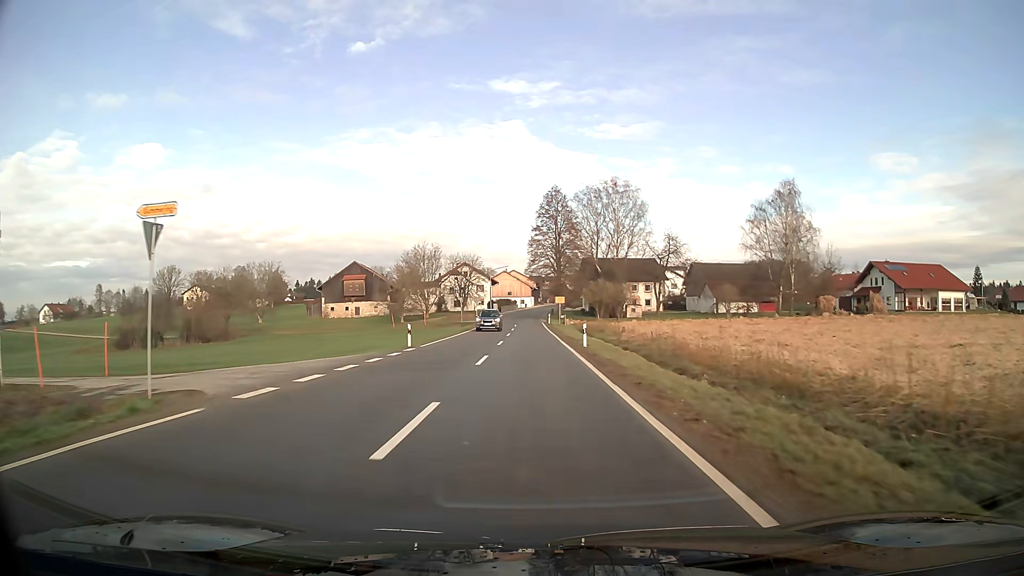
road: tertiary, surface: asphalt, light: Day
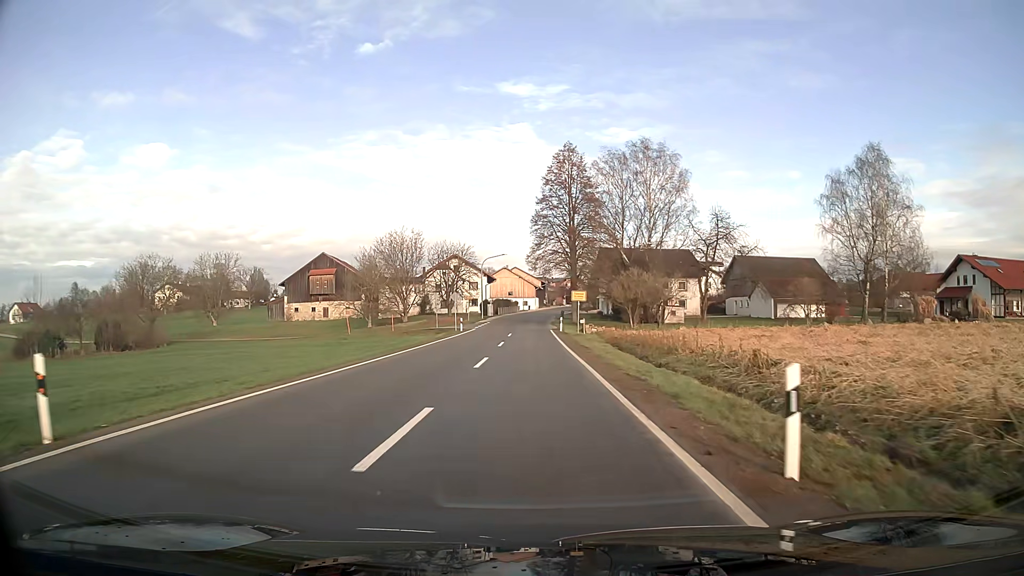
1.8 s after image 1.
(-0.1, +24.0) m; 0°
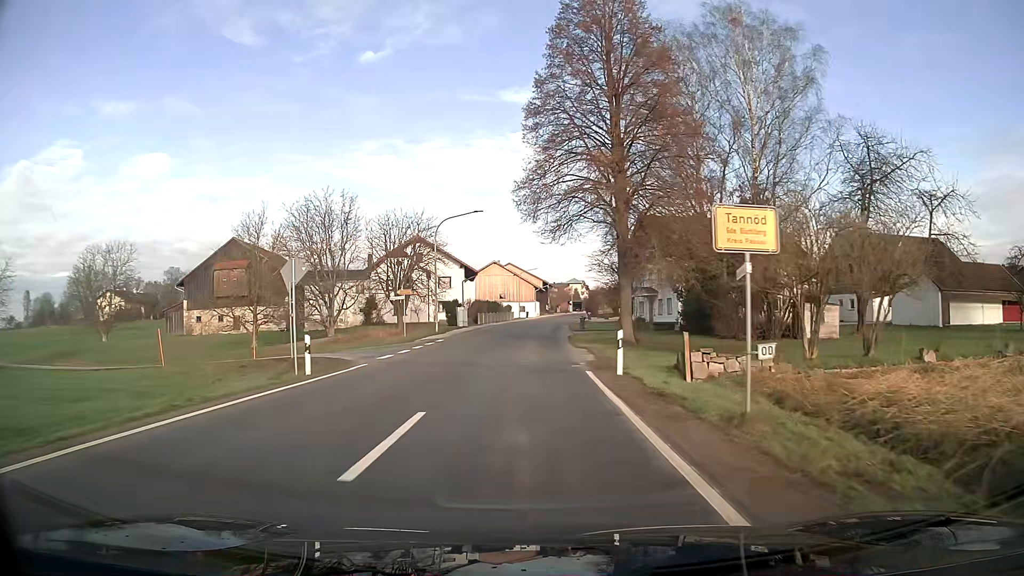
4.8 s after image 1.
(0.0, +36.3) m; 0°
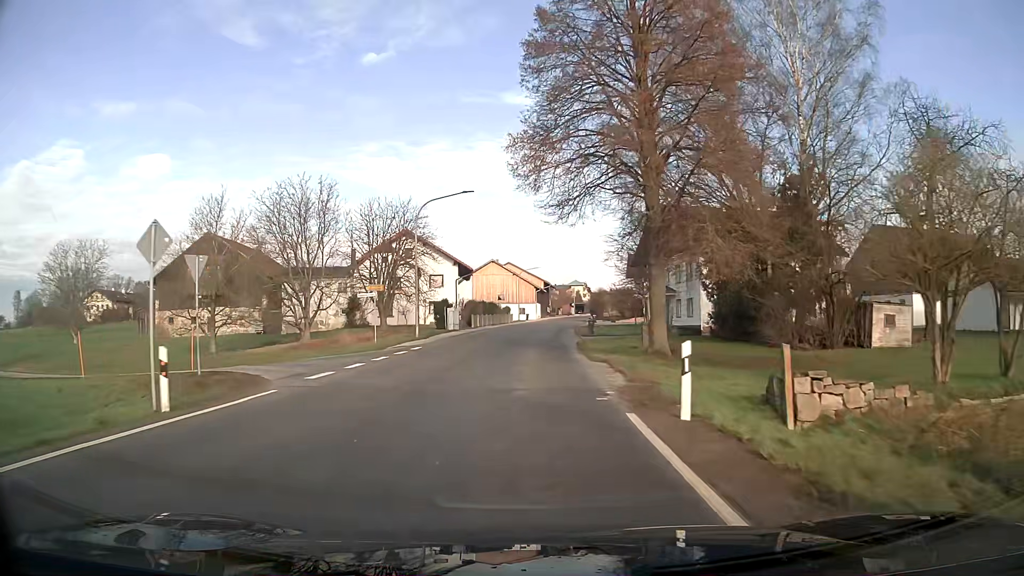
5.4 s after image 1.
(0.0, +7.2) m; 0°
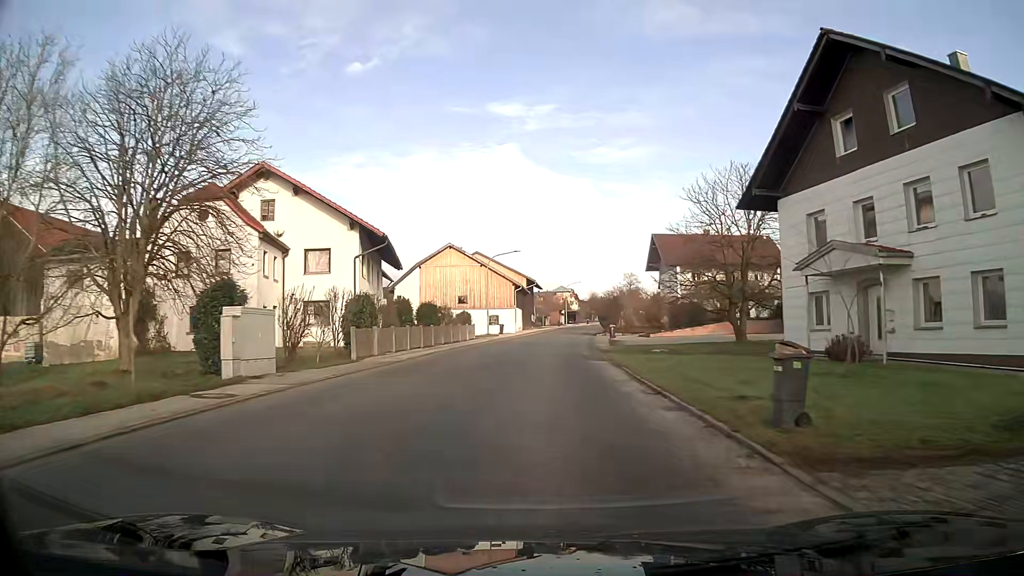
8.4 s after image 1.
(+0.3, +35.2) m; +2°
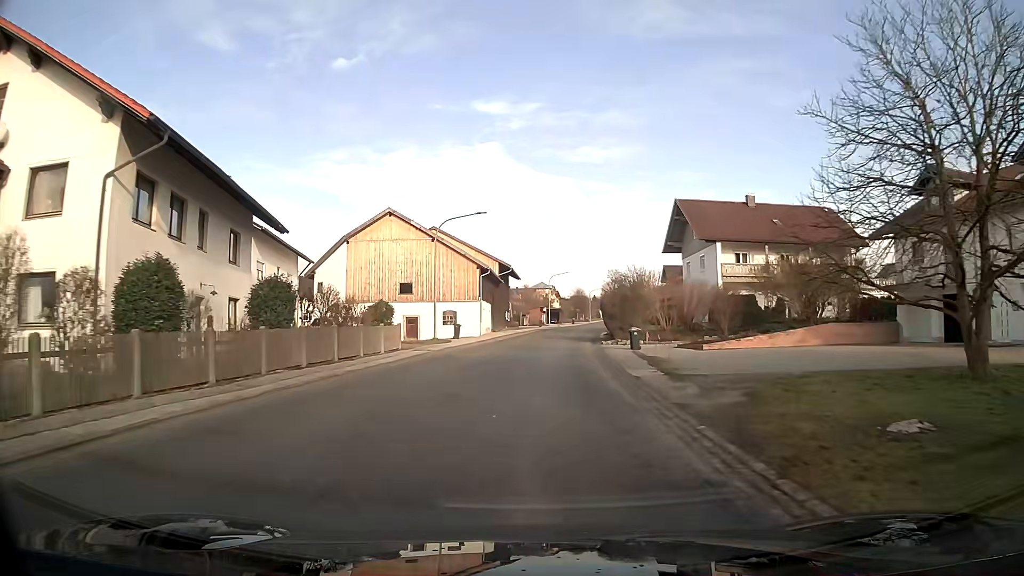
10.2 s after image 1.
(+0.3, +21.2) m; +2°
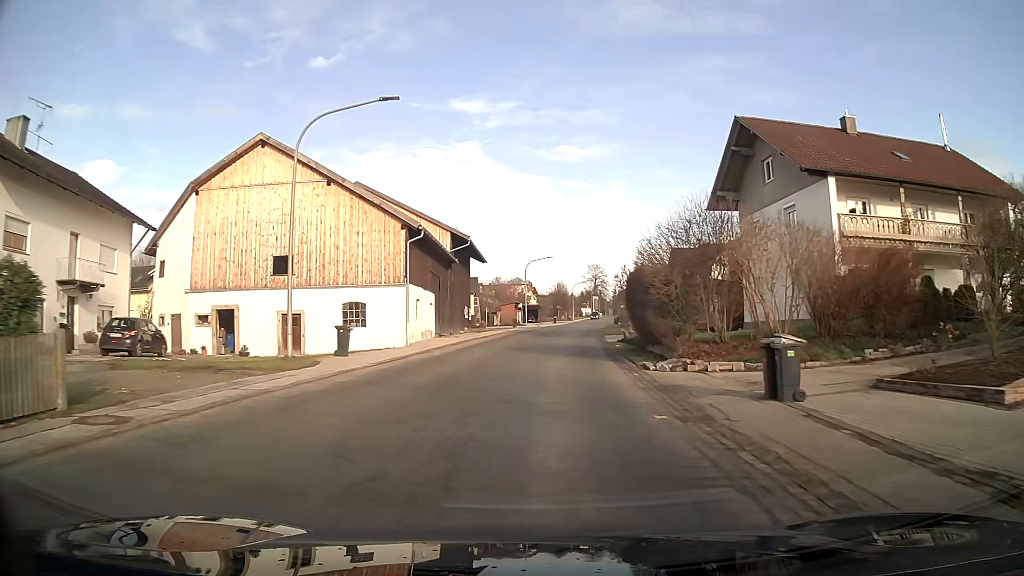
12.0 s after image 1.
(+0.4, +21.1) m; +2°
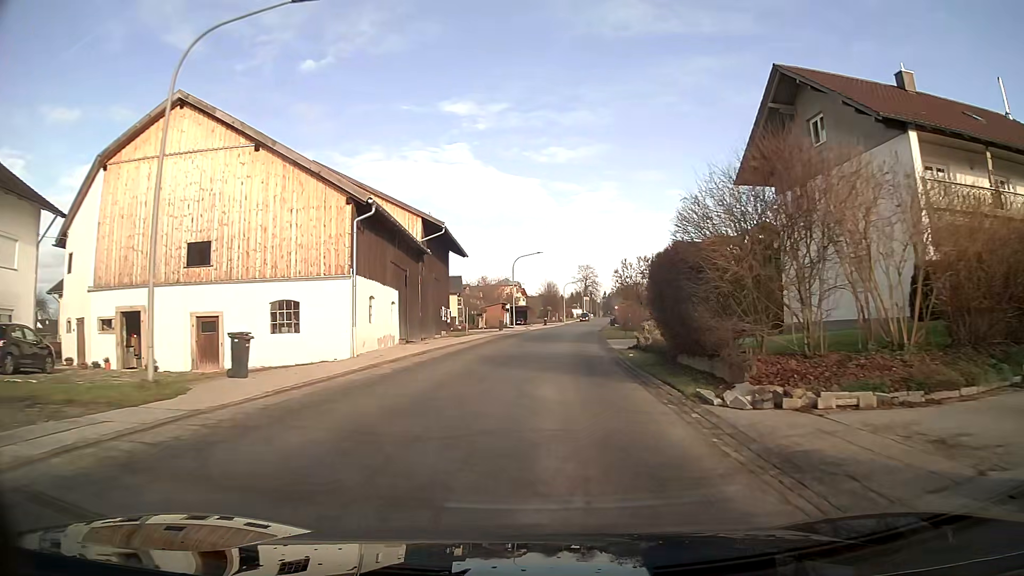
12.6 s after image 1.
(+0.1, +7.0) m; +1°
(0, +10) (0, +20) (+1, +30) (+2, +40) (+3, +50) (+4, +60) (+5, +70) (+6, +80) (+7, +90) (+8, +100) m
